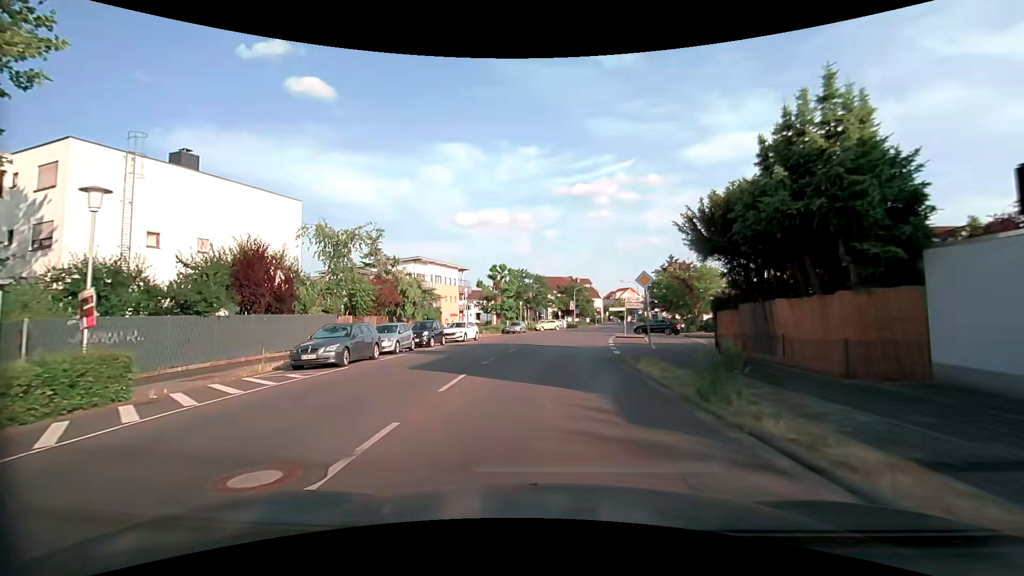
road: tertiary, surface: asphalt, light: Day
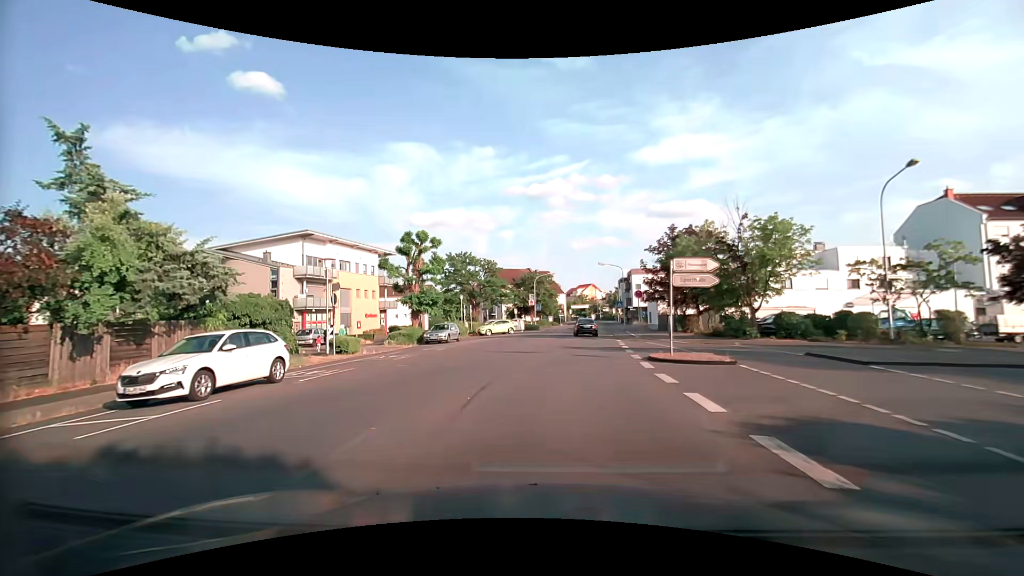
(+0.8, +23.7) m; +4°
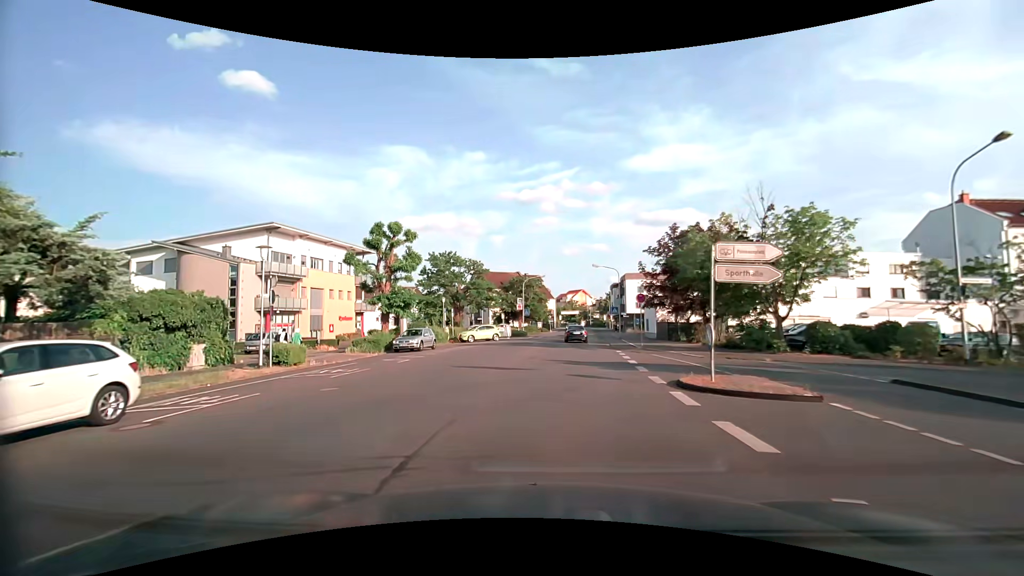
(0.0, +4.8) m; +1°
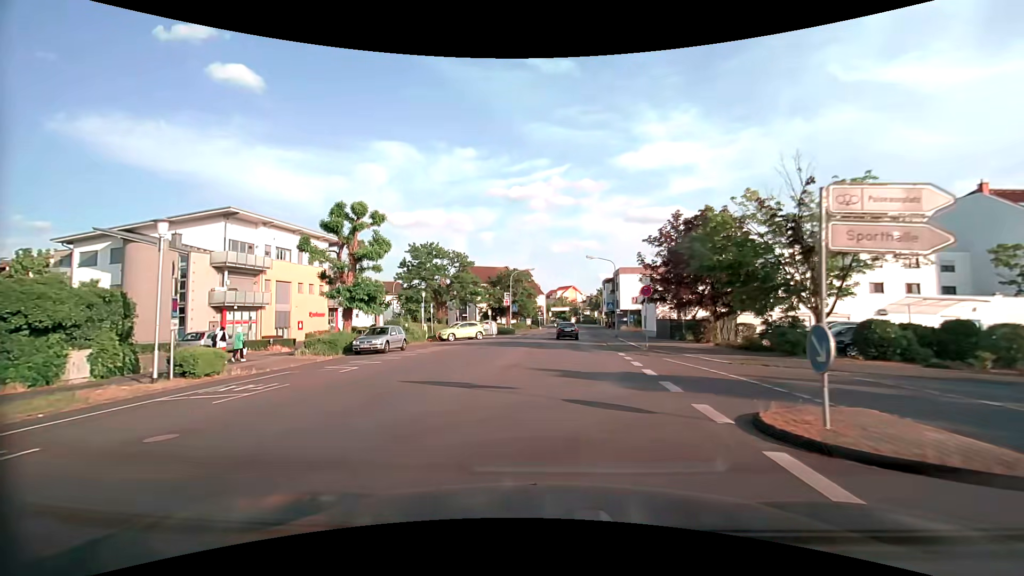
(+0.1, +4.7) m; +2°
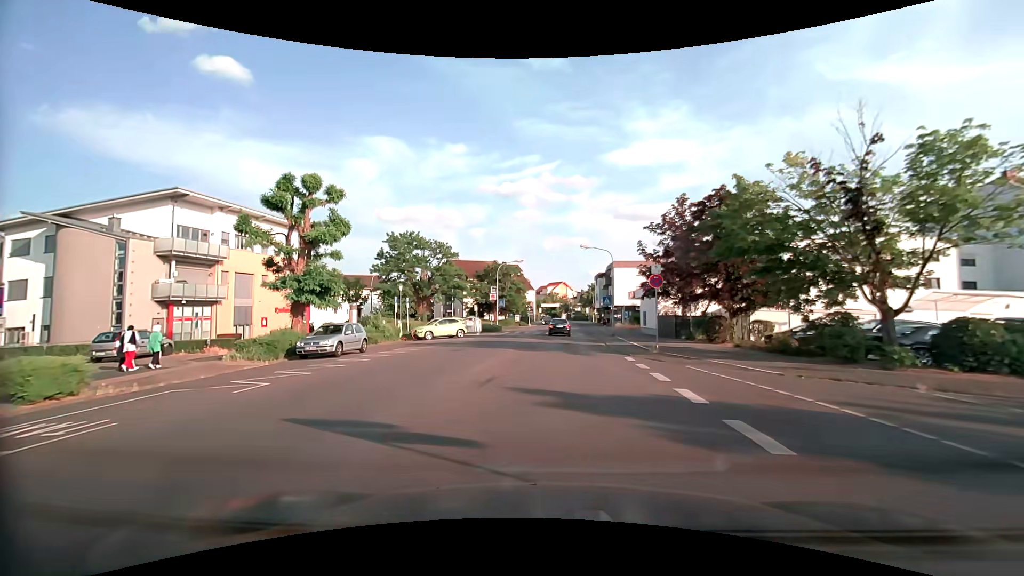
(0.0, +4.7) m; +1°
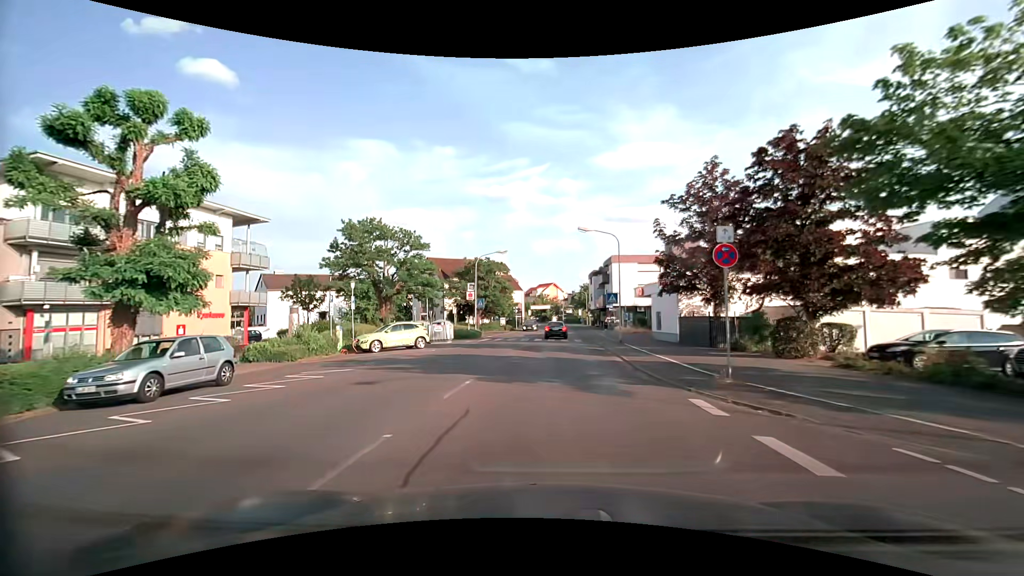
(+0.2, +9.5) m; +2°
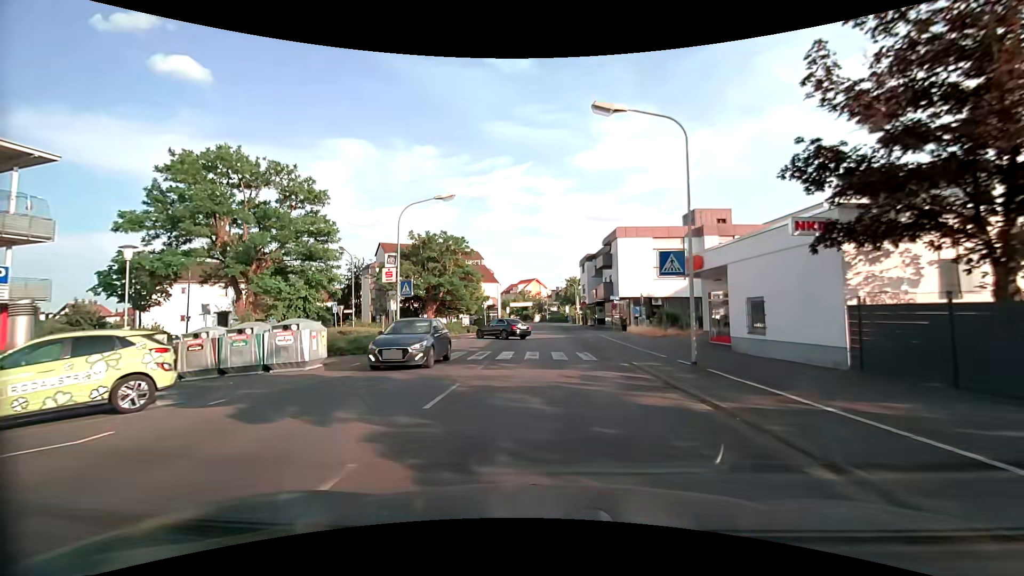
(+0.2, +19.2) m; +1°
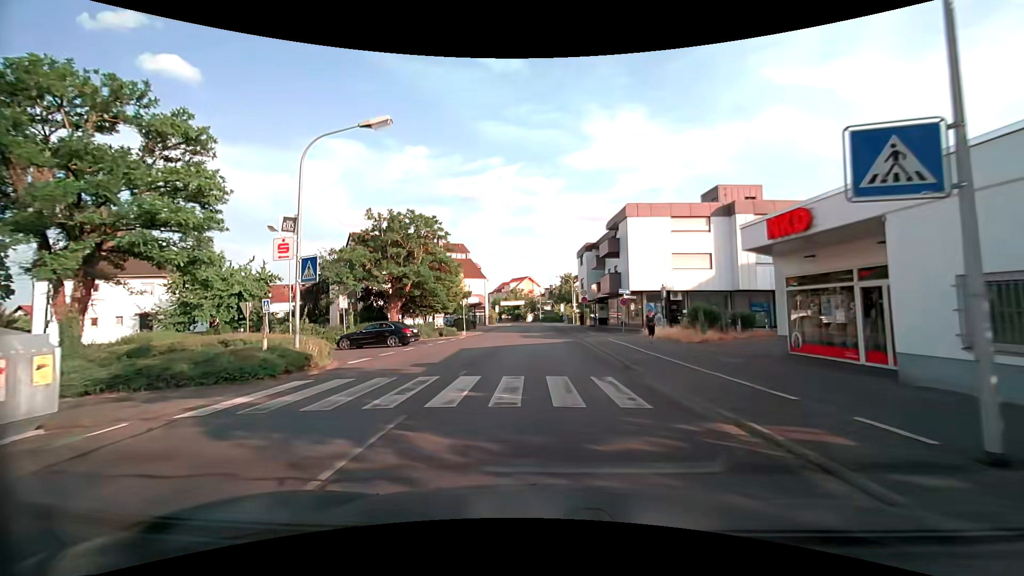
(+0.1, +9.5) m; +1°
